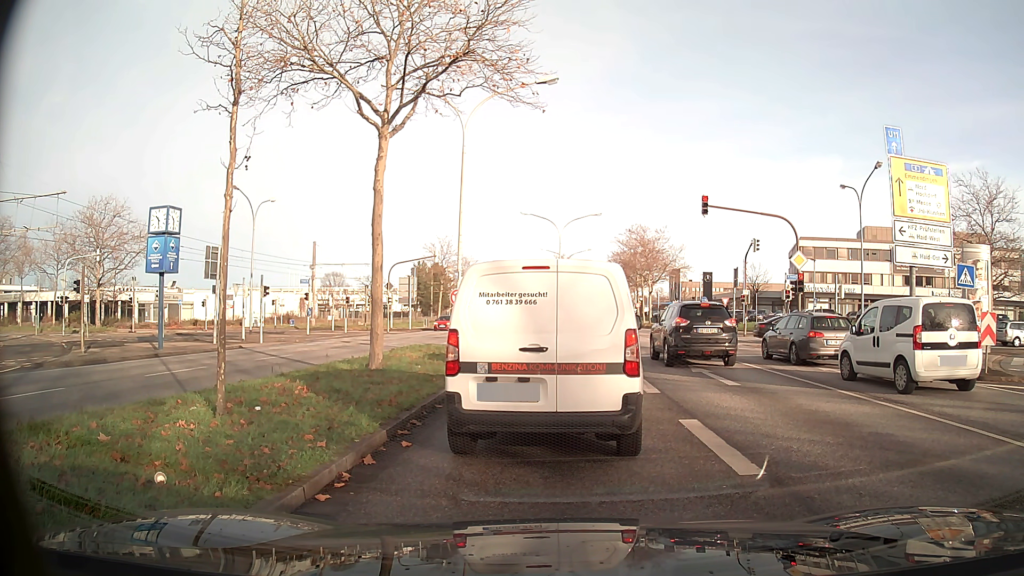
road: primary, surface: asphalt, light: Day
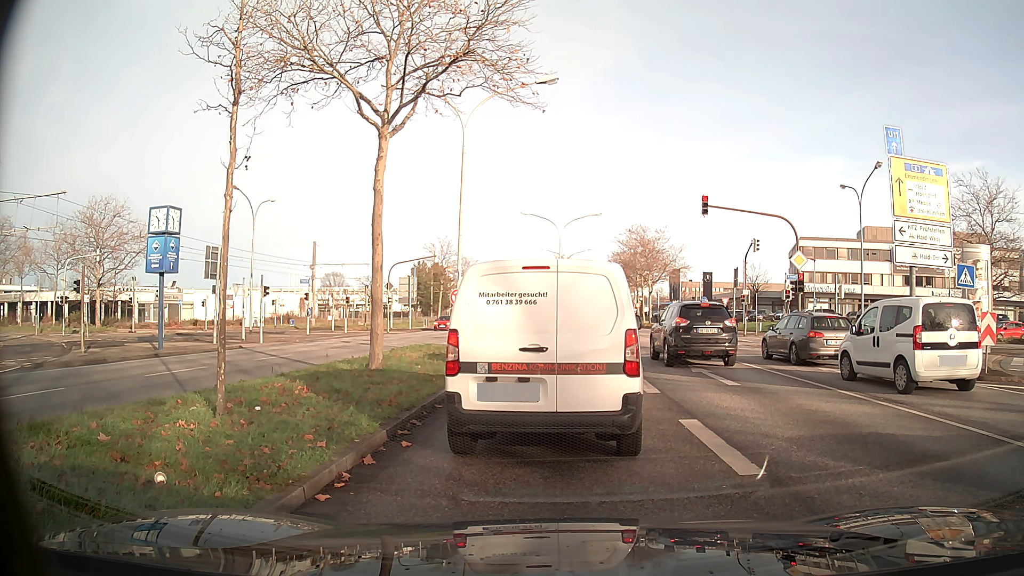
(0.0, 0.0) m; 0°
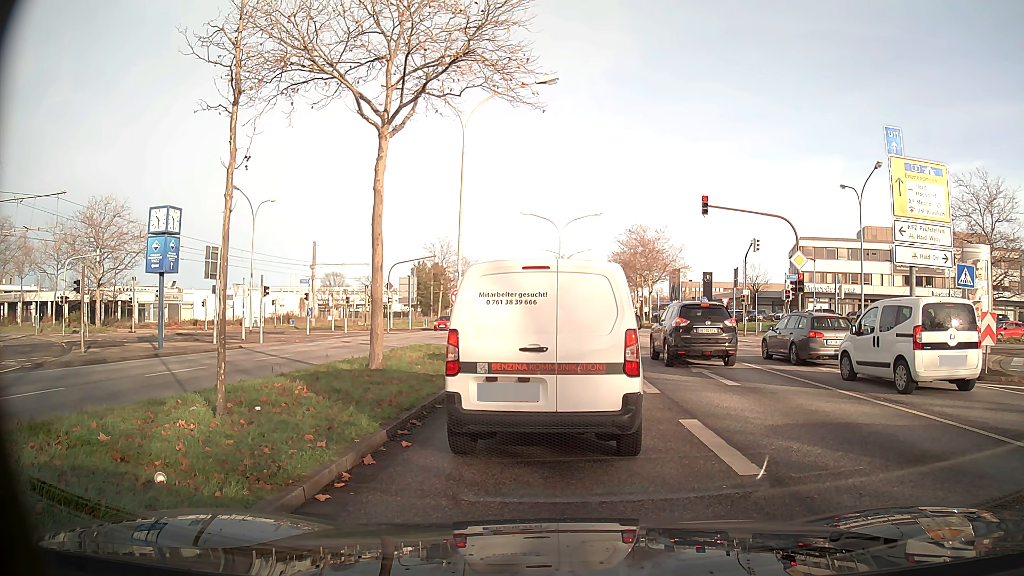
(0.0, 0.0) m; 0°
(0, +10) (0, +20) (-1, +30) (-7, +38) (-15, +44) (-24, +47) (-34, +49) (-44, +50) (-54, +52) (-64, +52) m
